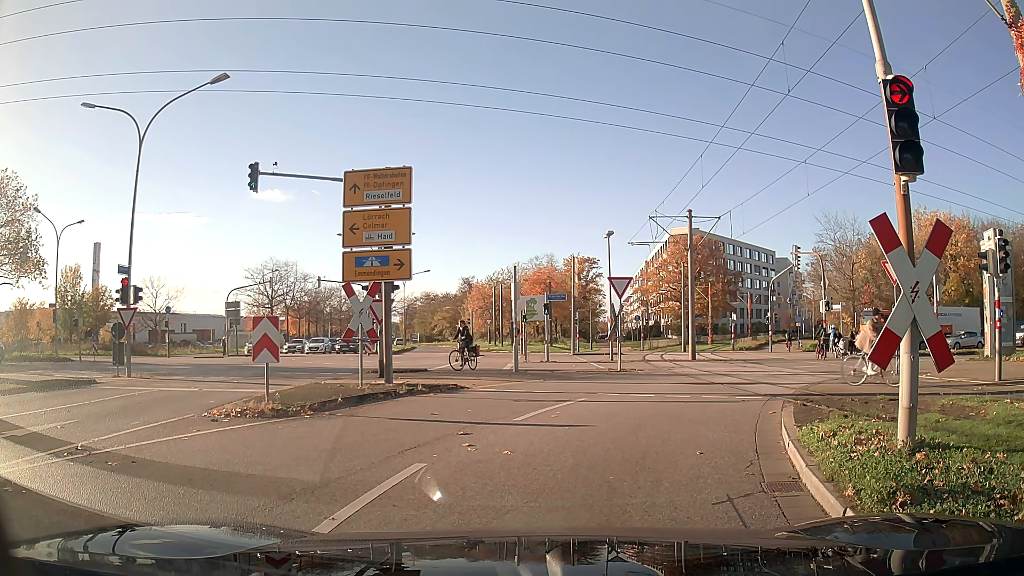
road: tertiary_link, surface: asphalt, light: Day
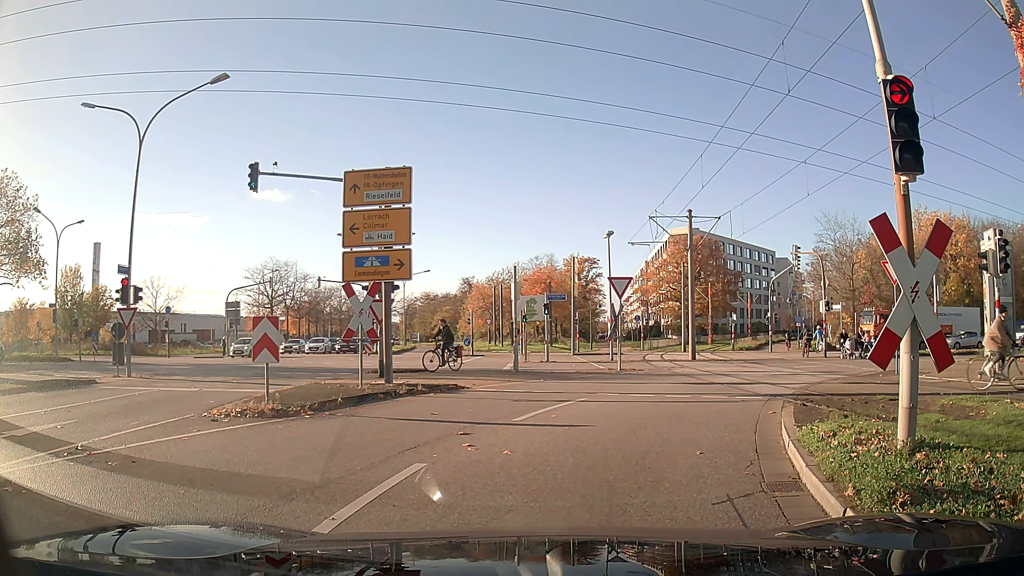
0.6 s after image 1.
(0.0, 0.0) m; 0°
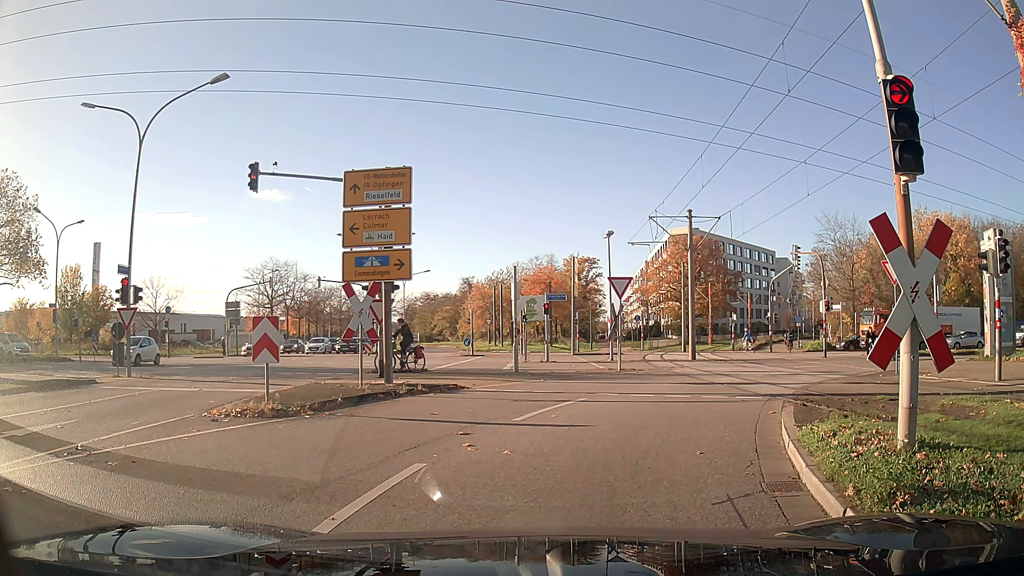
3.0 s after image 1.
(0.0, 0.0) m; 0°
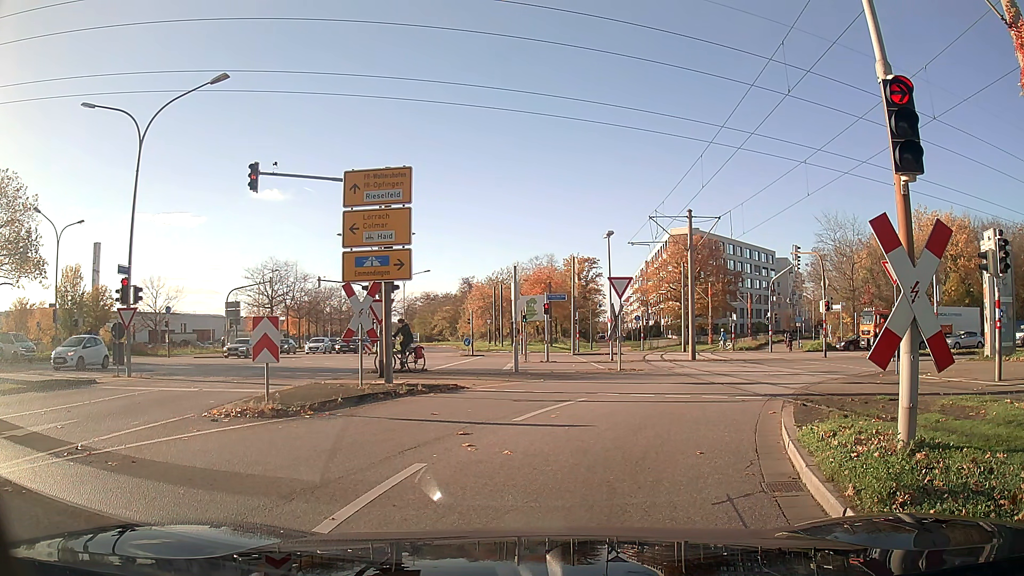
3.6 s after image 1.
(0.0, 0.0) m; 0°
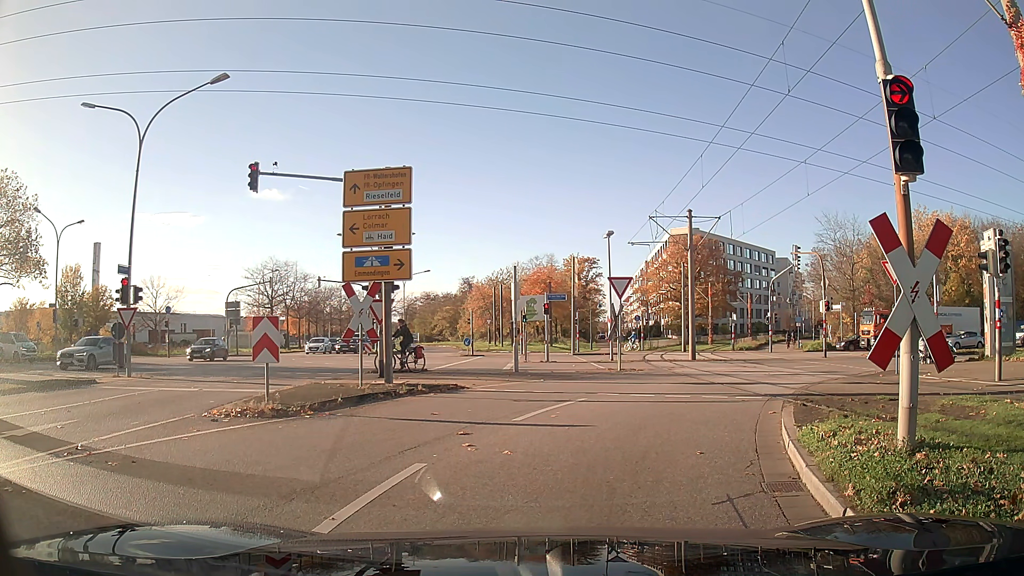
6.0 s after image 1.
(0.0, 0.0) m; 0°
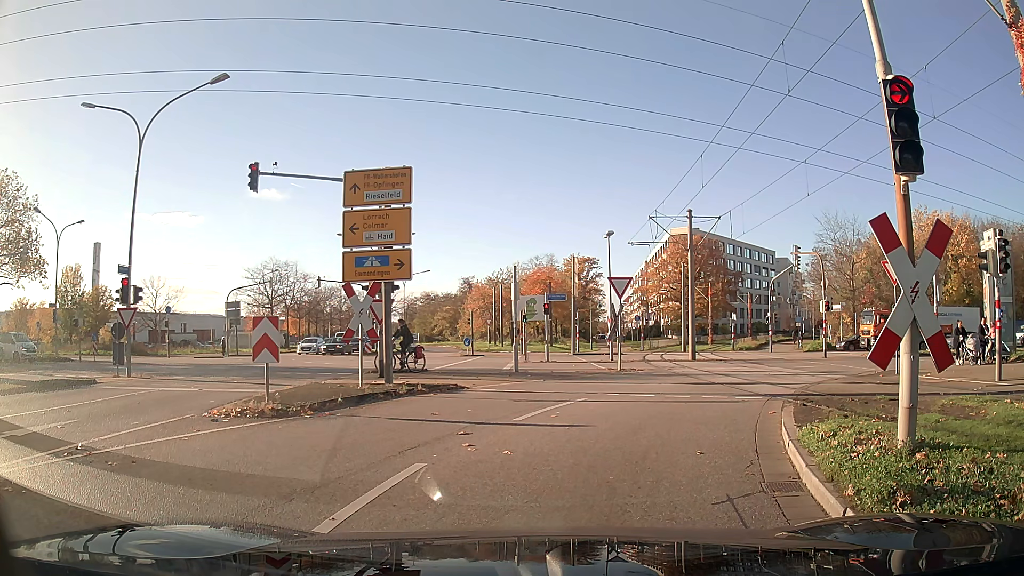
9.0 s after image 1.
(0.0, 0.0) m; 0°
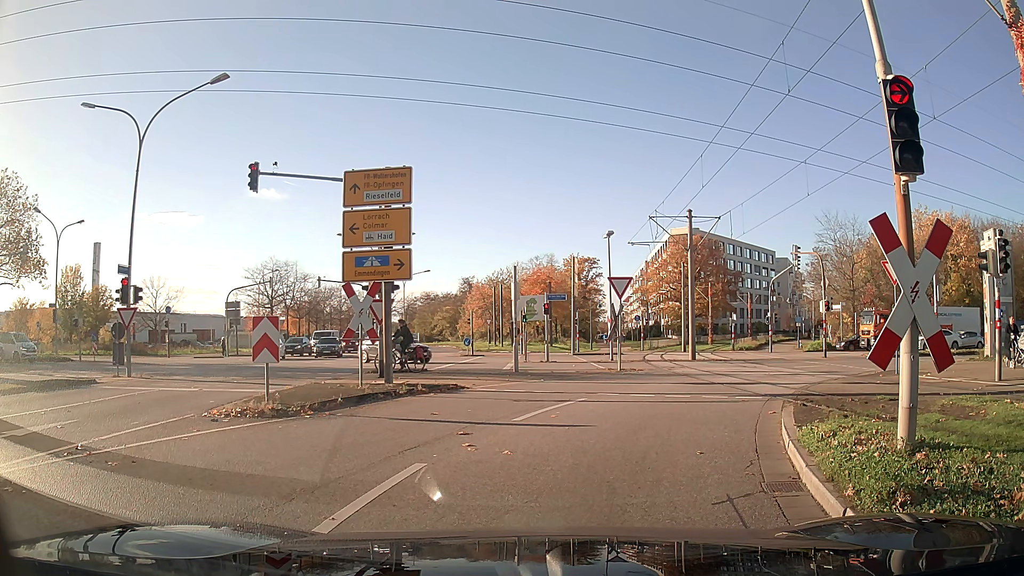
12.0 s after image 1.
(0.0, 0.0) m; 0°
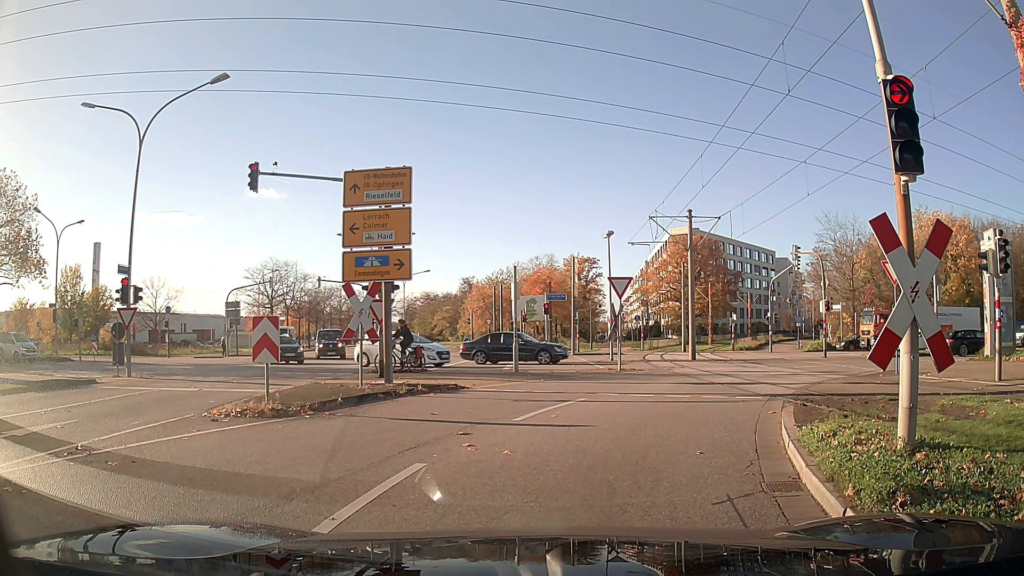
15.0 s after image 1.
(0.0, 0.0) m; 0°
